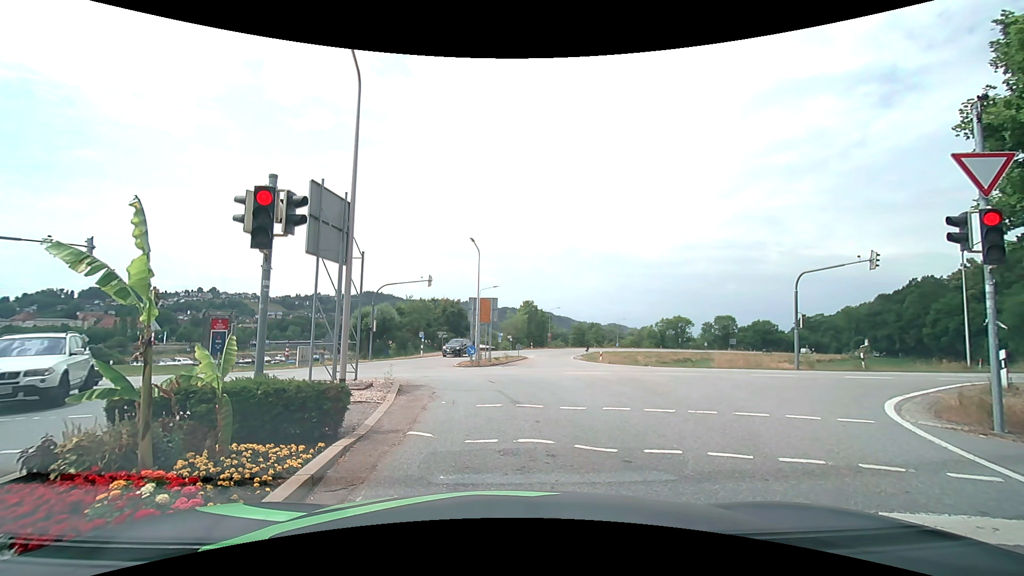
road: secondary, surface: asphalt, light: Day
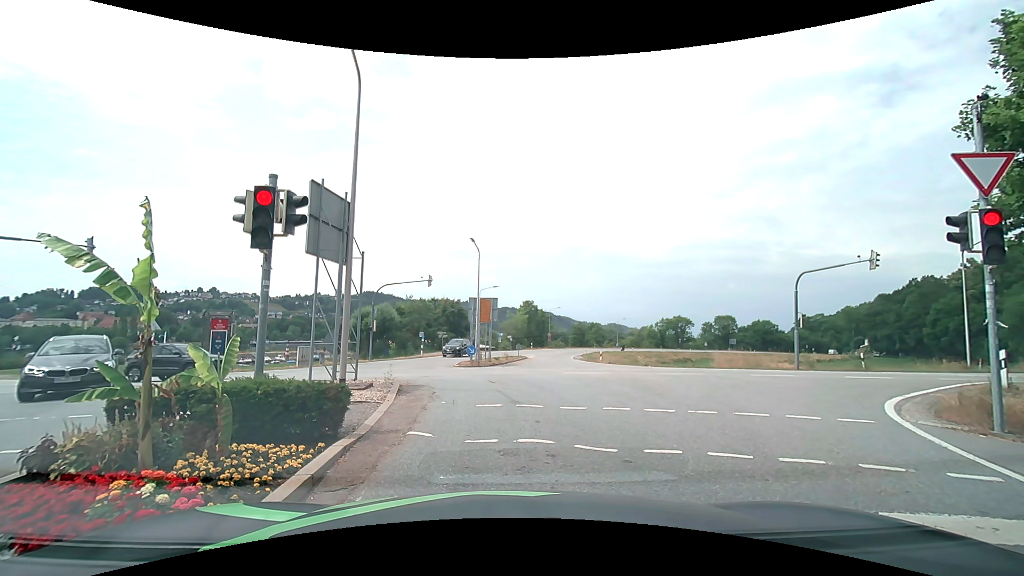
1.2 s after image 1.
(0.0, 0.0) m; 0°
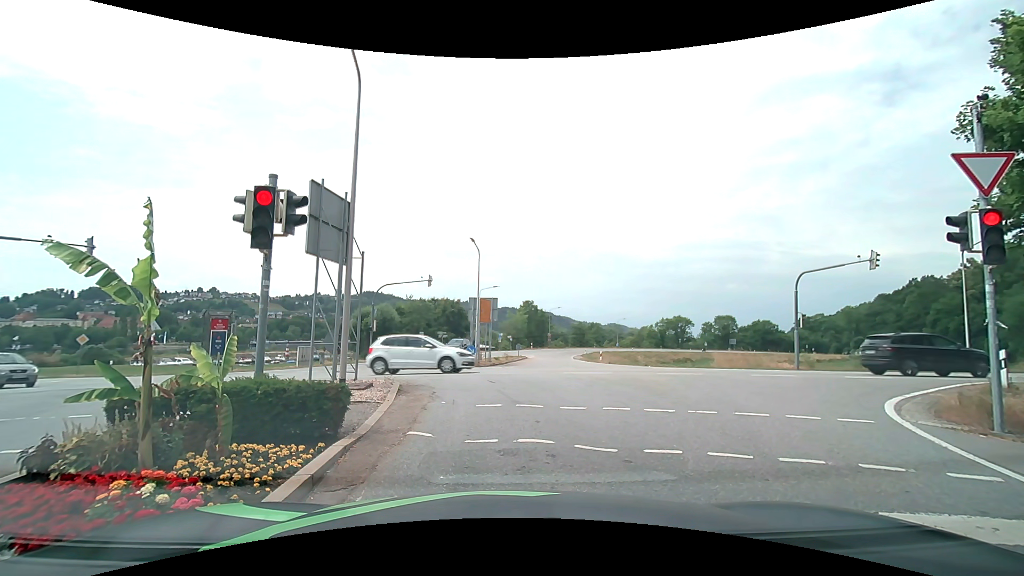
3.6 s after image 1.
(0.0, 0.0) m; 0°
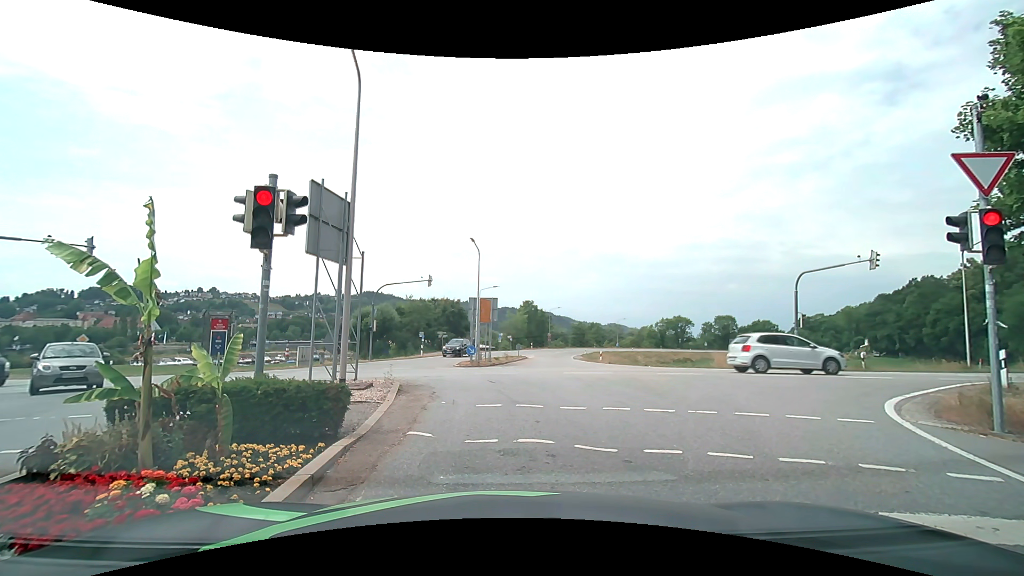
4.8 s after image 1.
(0.0, 0.0) m; 0°
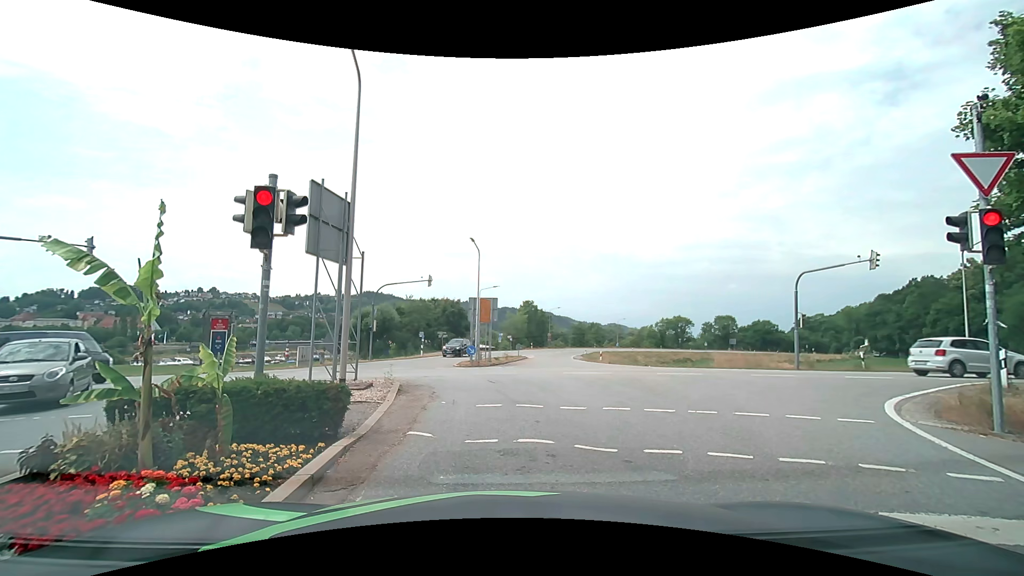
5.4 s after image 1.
(0.0, 0.0) m; 0°
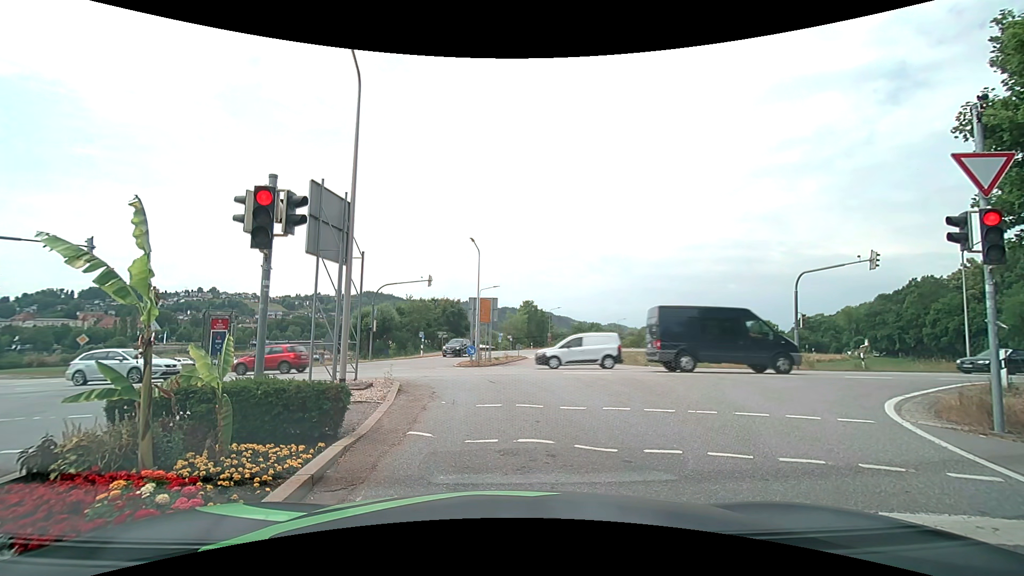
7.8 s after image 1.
(0.0, 0.0) m; 0°
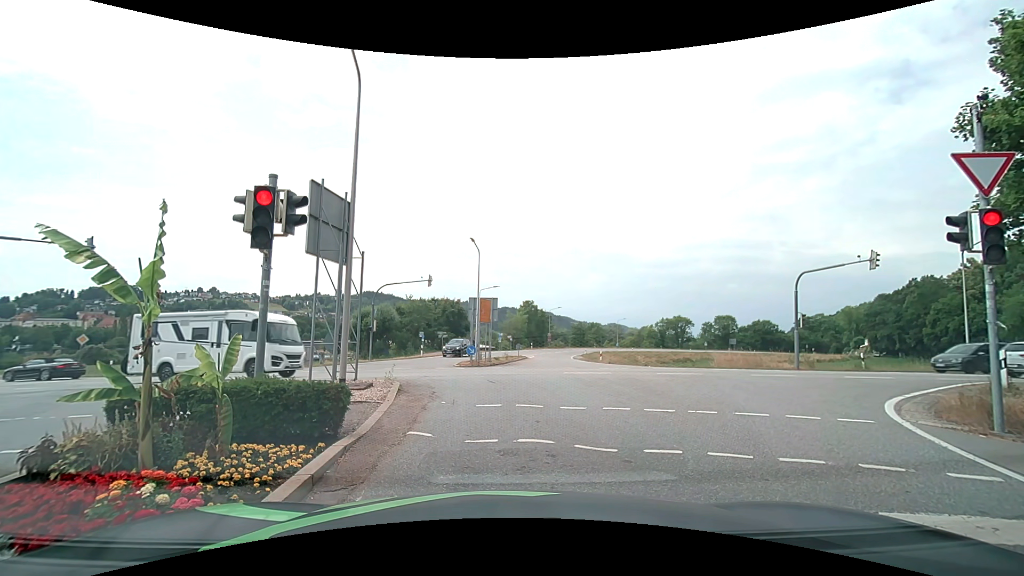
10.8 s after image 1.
(0.0, 0.0) m; 0°
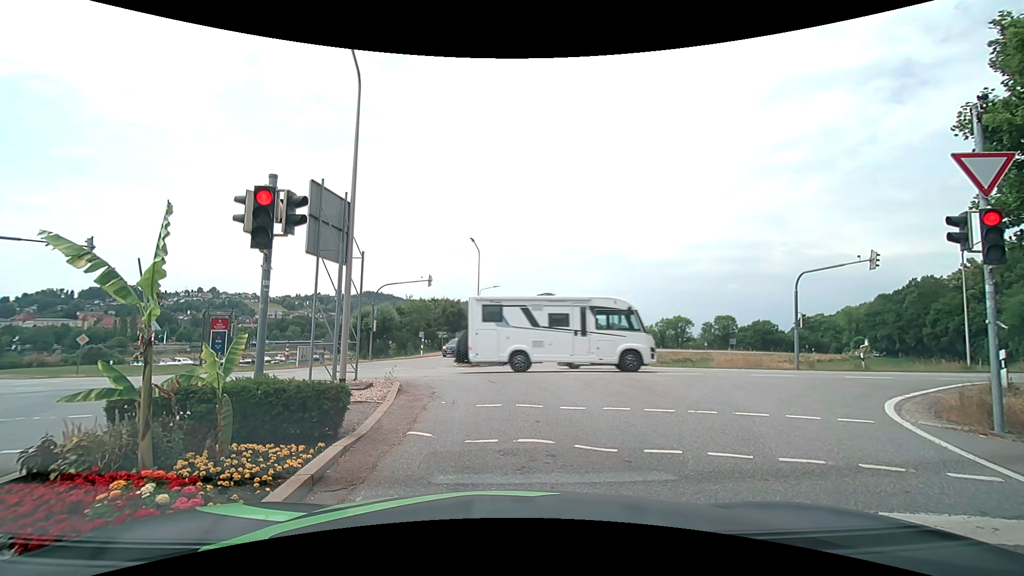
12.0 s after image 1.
(0.0, 0.0) m; 0°
